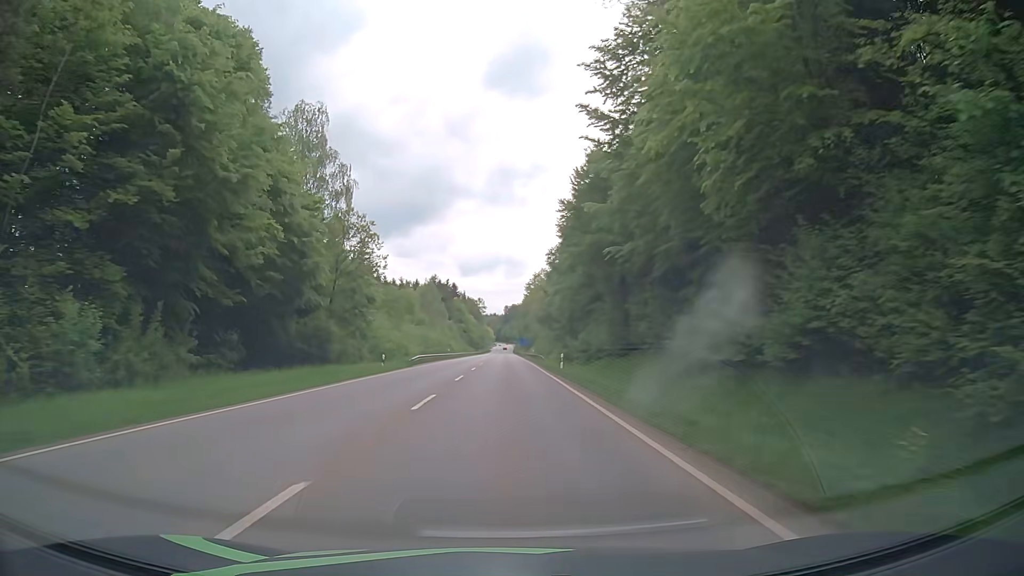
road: secondary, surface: asphalt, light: Day
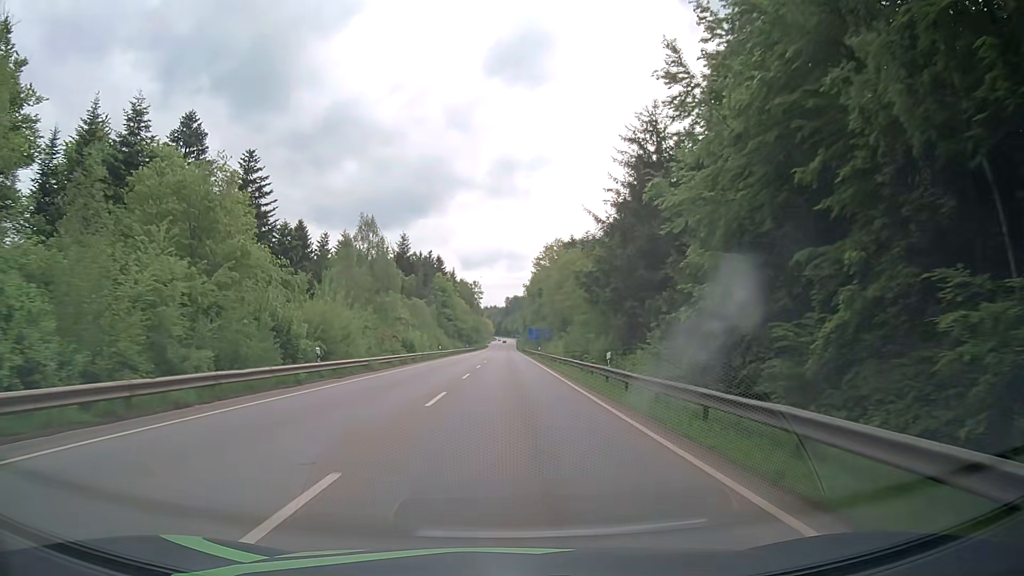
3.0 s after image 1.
(-0.2, +60.0) m; -1°
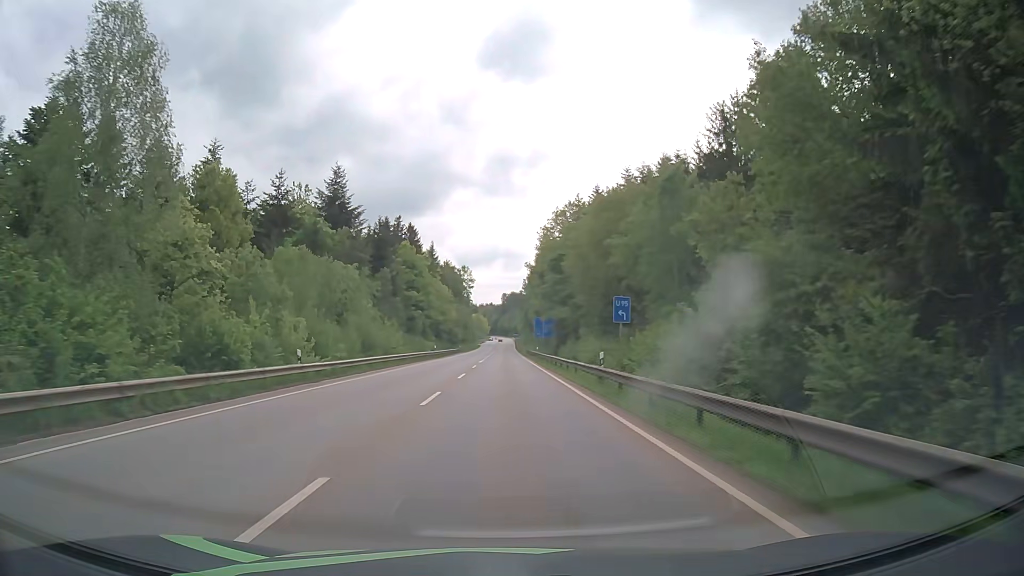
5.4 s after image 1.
(+0.7, +48.5) m; +1°
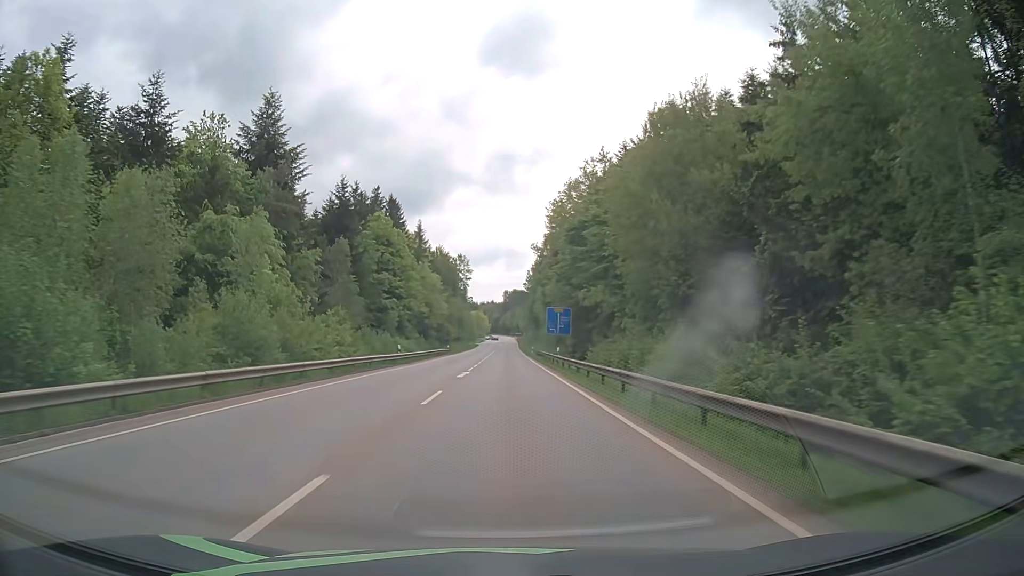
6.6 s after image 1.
(-0.1, +24.4) m; 0°
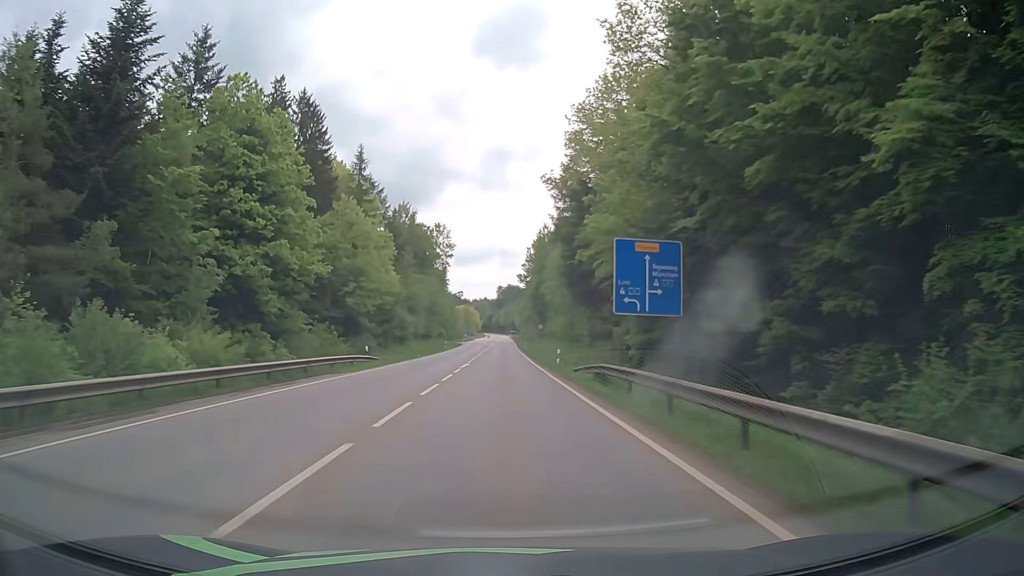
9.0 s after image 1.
(0.0, +46.6) m; 0°
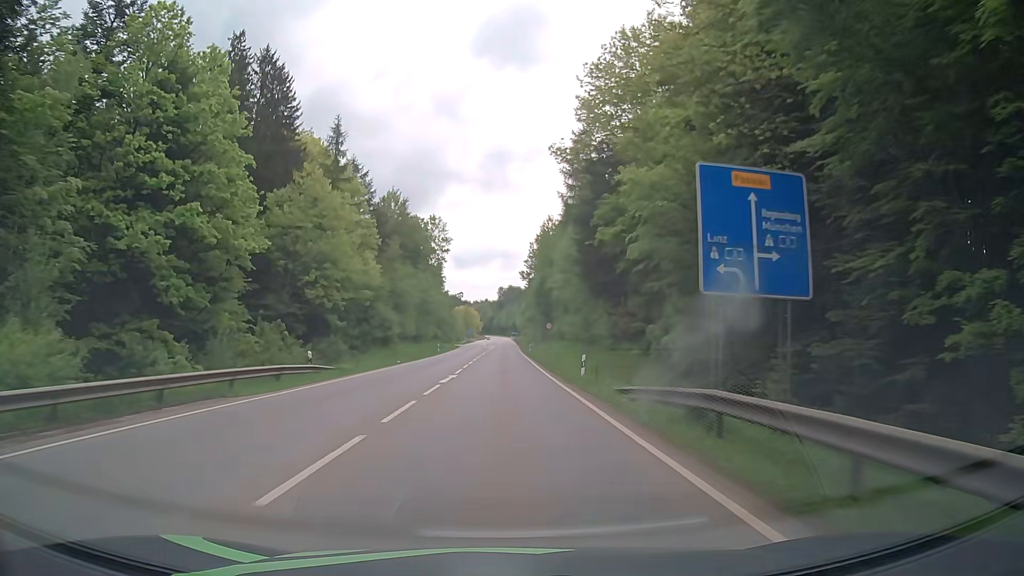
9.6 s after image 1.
(0.0, +11.1) m; 0°
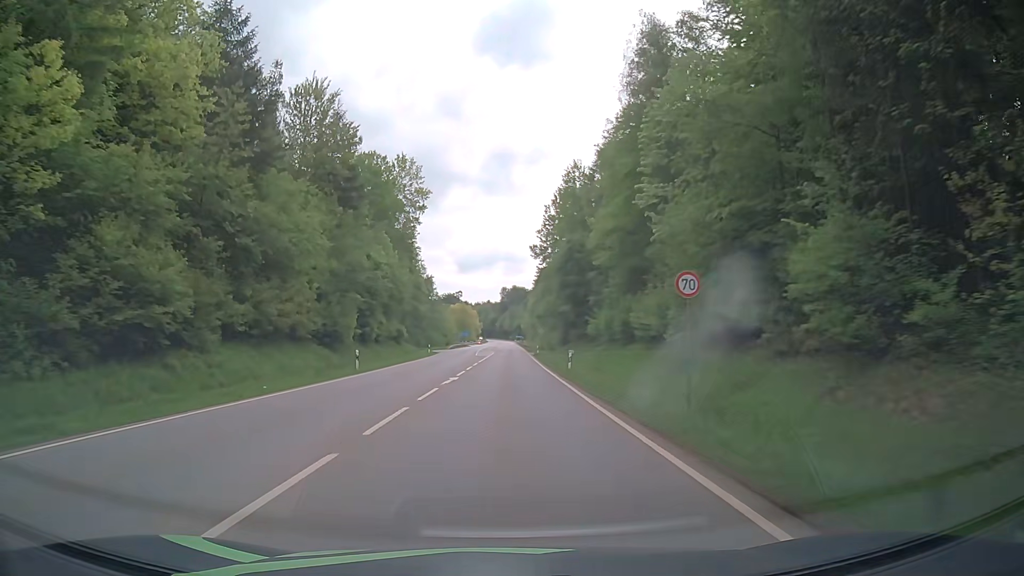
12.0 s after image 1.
(0.0, +43.5) m; 0°
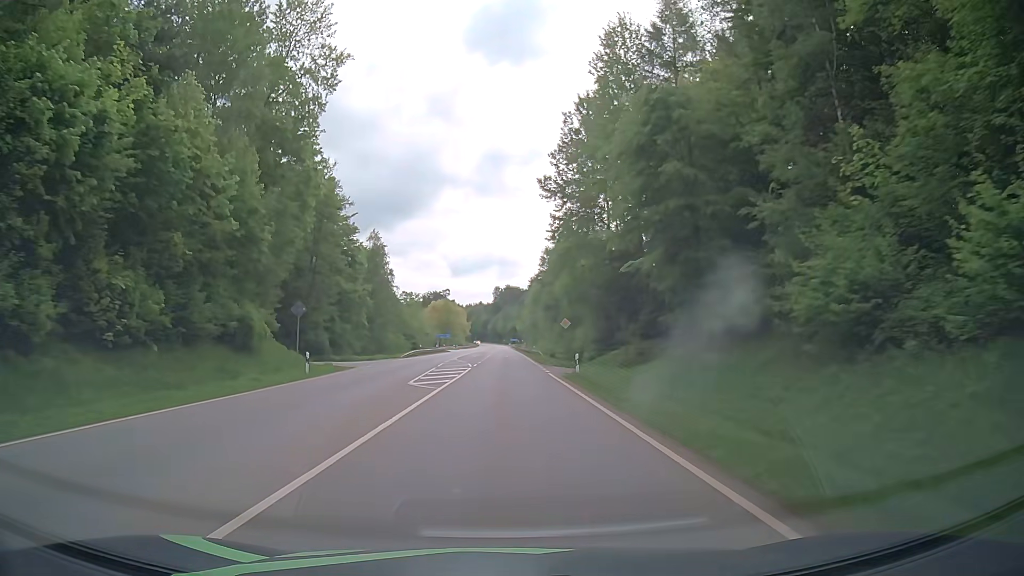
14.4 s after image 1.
(+0.2, +43.6) m; 0°
